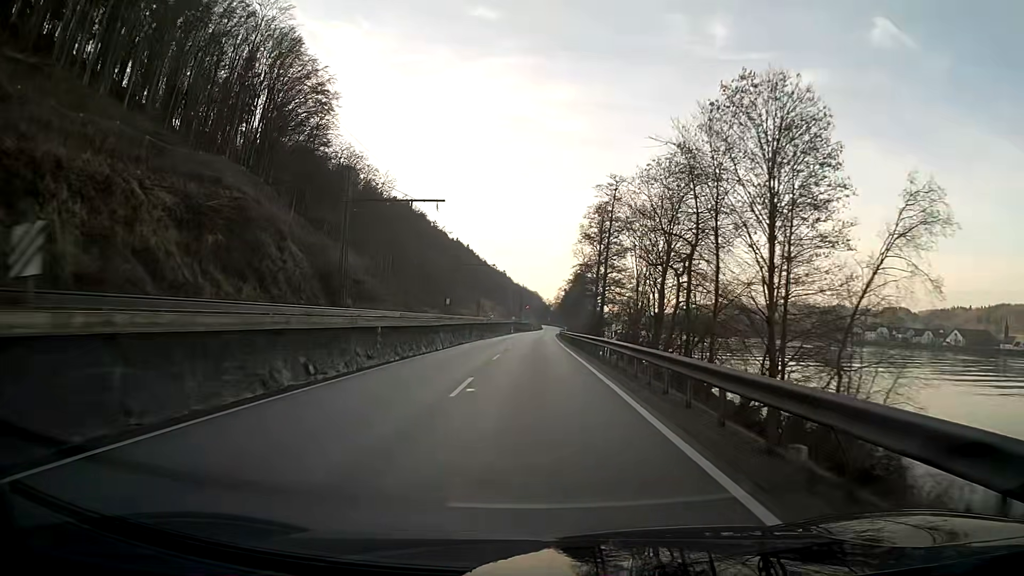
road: primary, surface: asphalt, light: Day
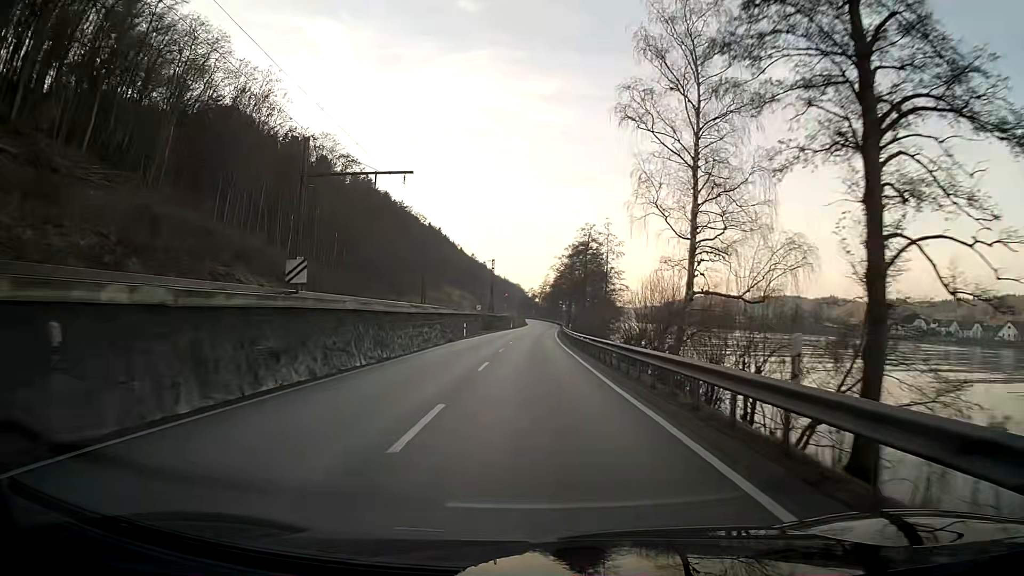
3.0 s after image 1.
(+0.6, +64.6) m; +1°
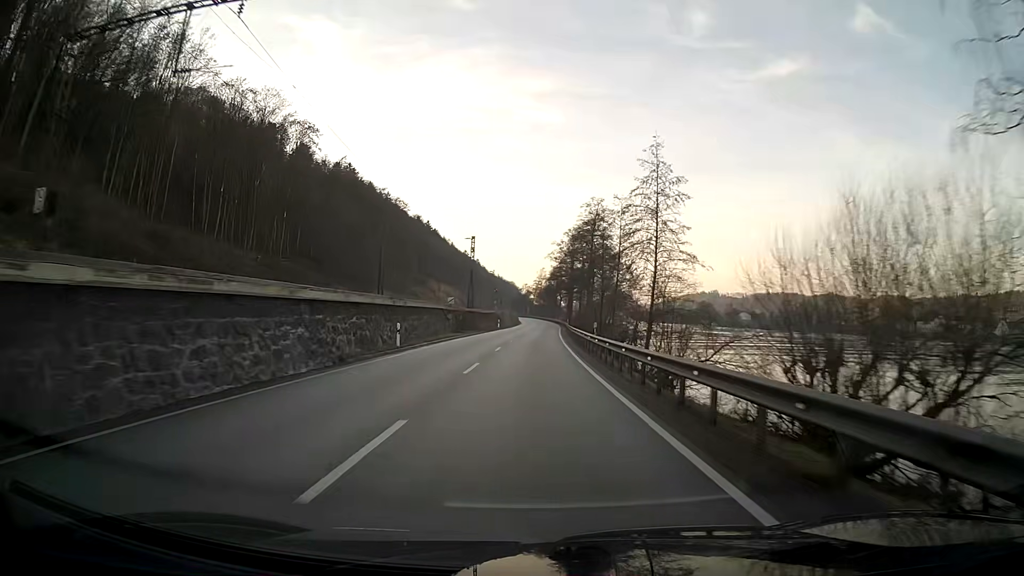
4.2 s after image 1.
(+0.1, +25.9) m; 0°
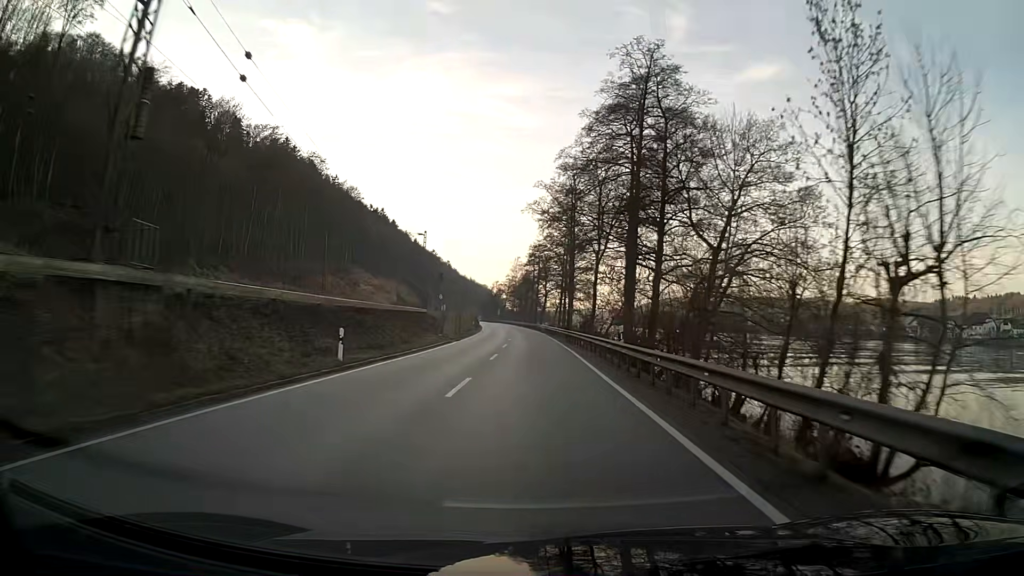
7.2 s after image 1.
(+1.0, +64.4) m; +2°
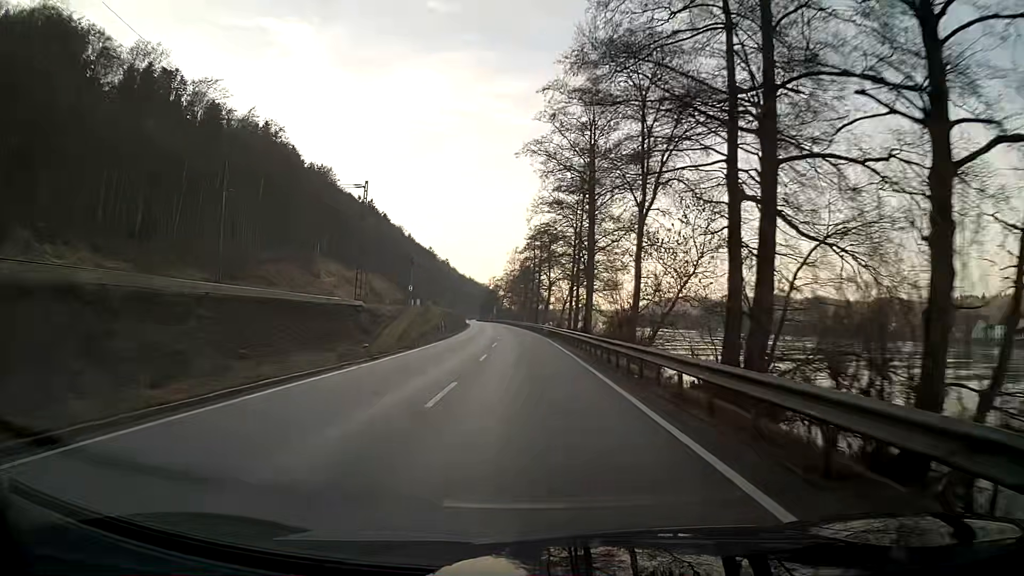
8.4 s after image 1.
(-0.1, +25.7) m; 0°
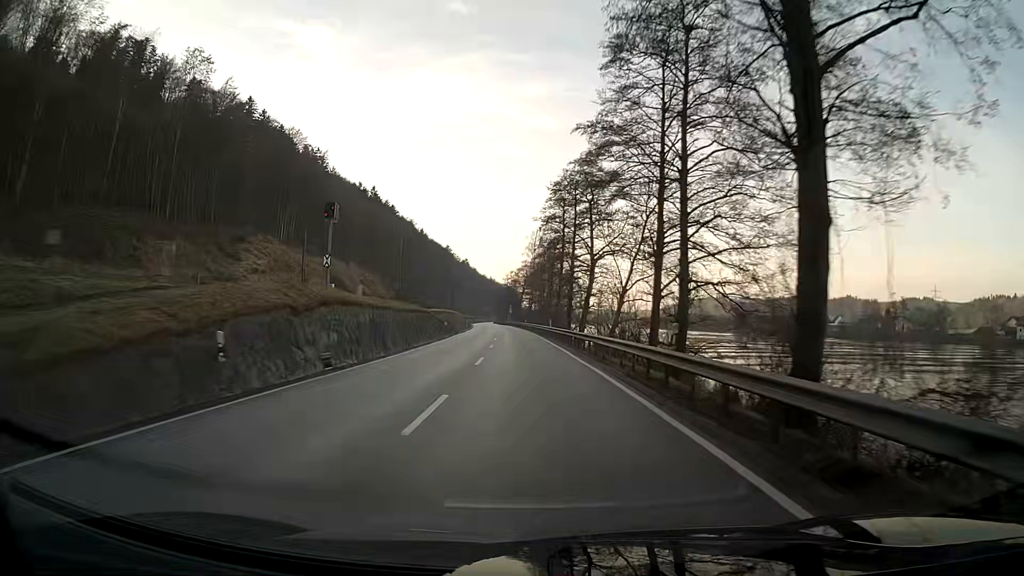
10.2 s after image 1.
(-0.6, +38.5) m; -2°
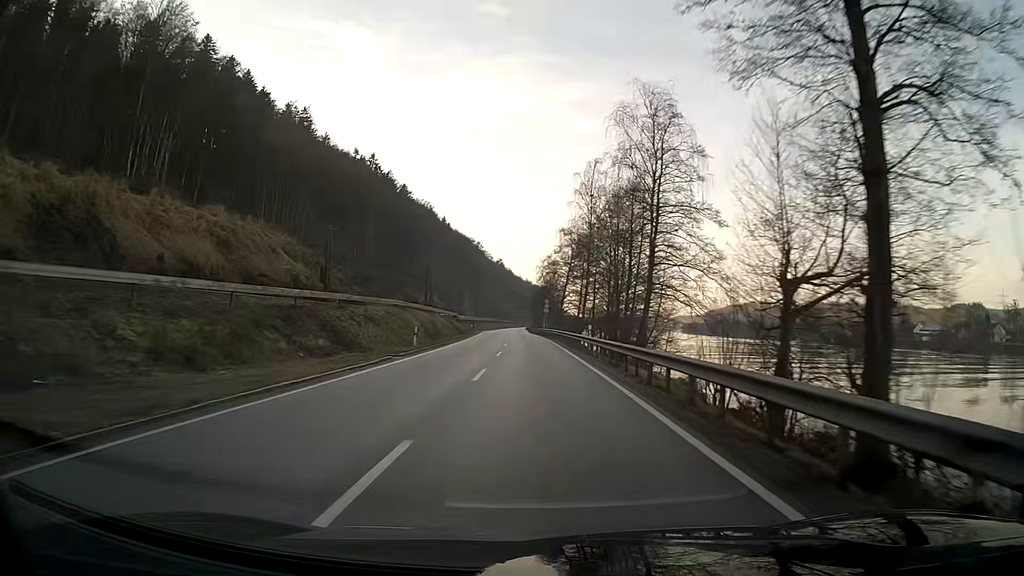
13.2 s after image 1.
(-1.7, +64.1) m; -3°
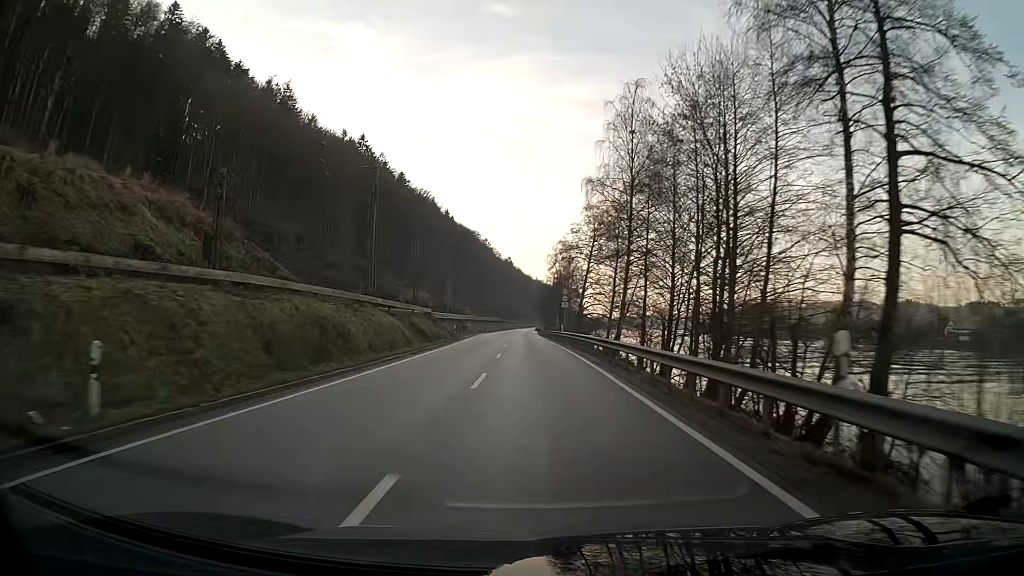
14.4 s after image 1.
(-0.2, +25.7) m; -1°
